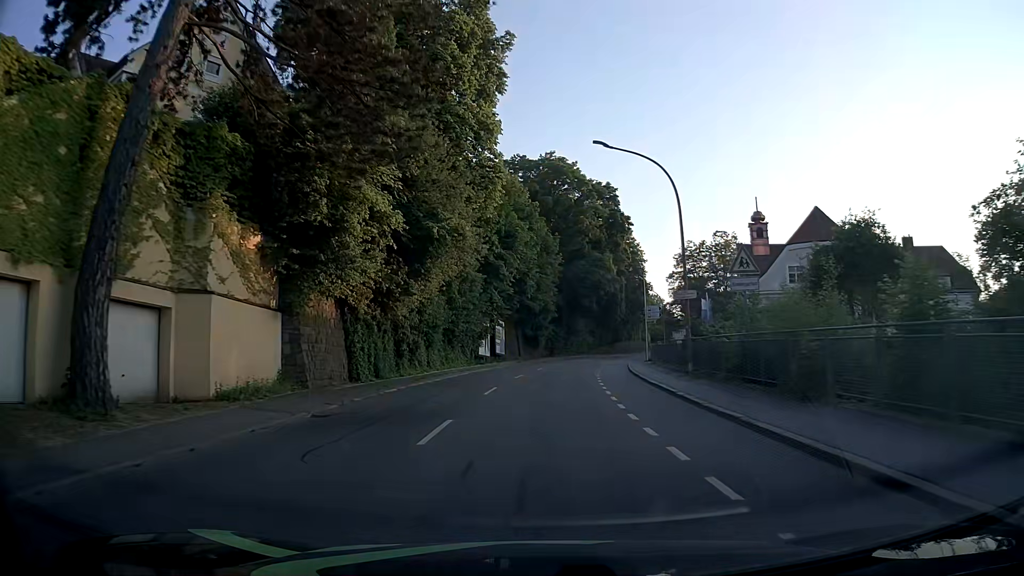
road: tertiary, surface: asphalt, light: Day
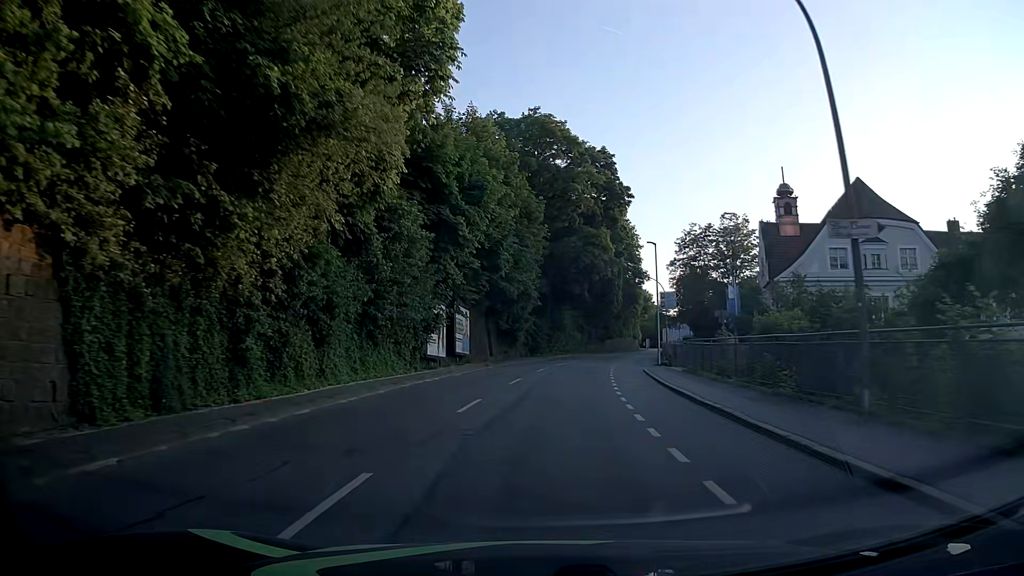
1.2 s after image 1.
(+0.1, +14.3) m; +1°
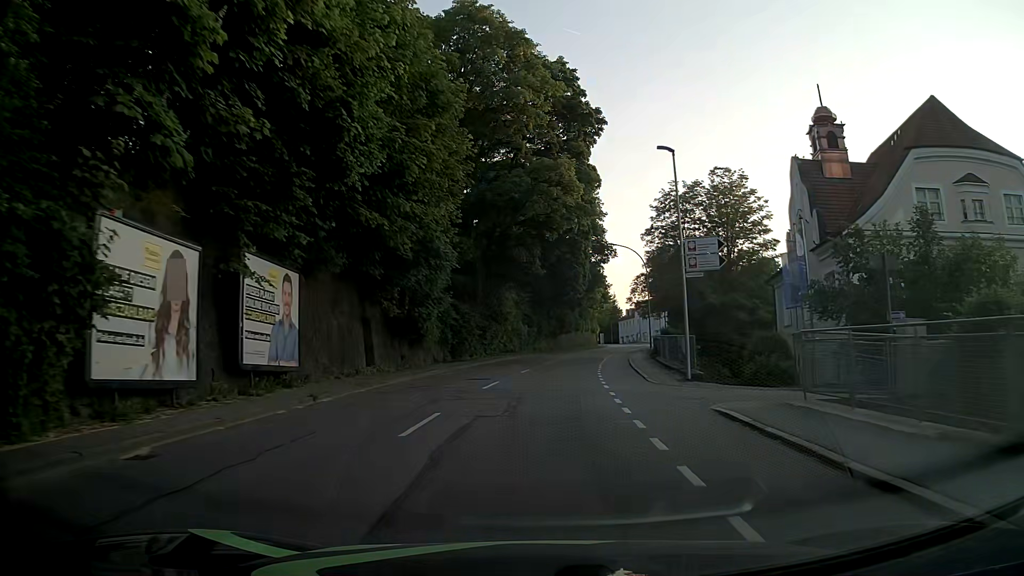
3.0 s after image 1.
(+1.1, +21.6) m; +5°
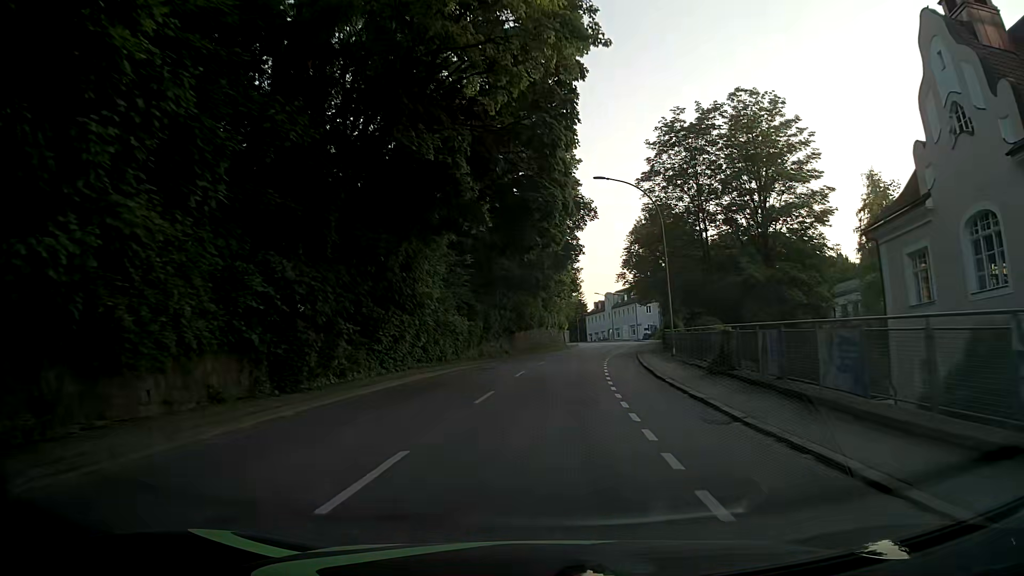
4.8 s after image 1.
(+0.6, +22.0) m; +4°
